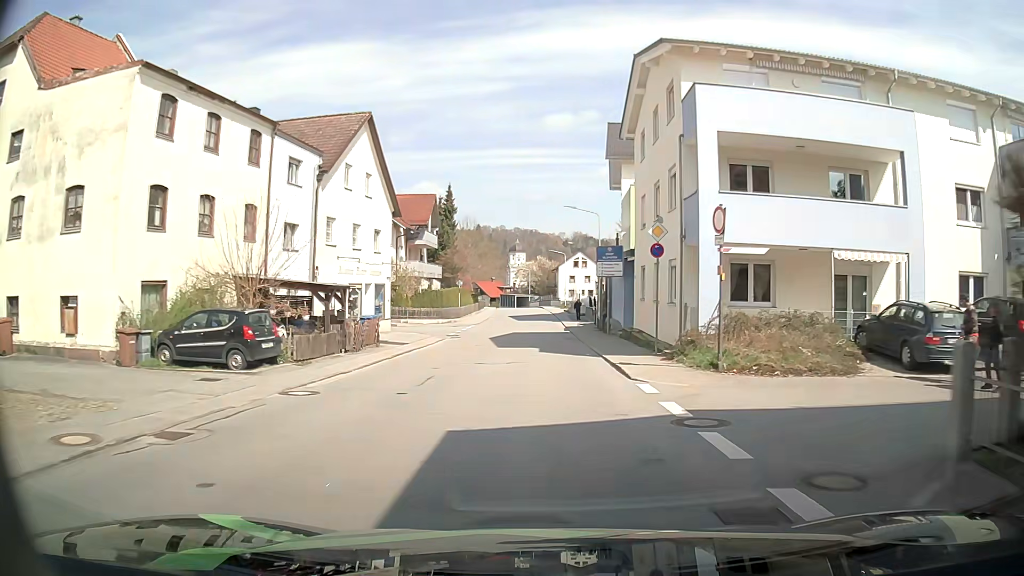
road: tertiary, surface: asphalt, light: Day
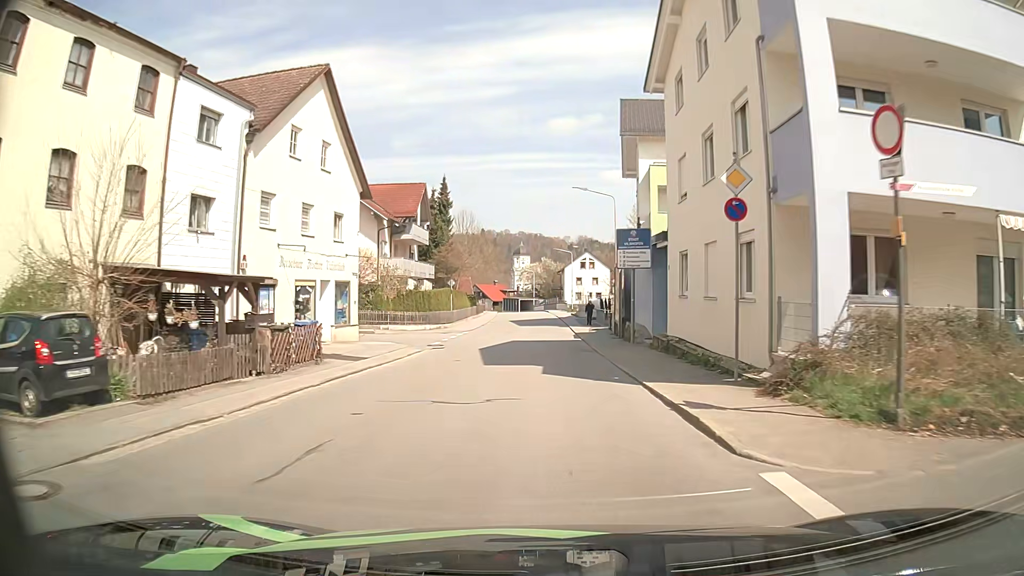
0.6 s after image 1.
(0.0, +7.5) m; 0°
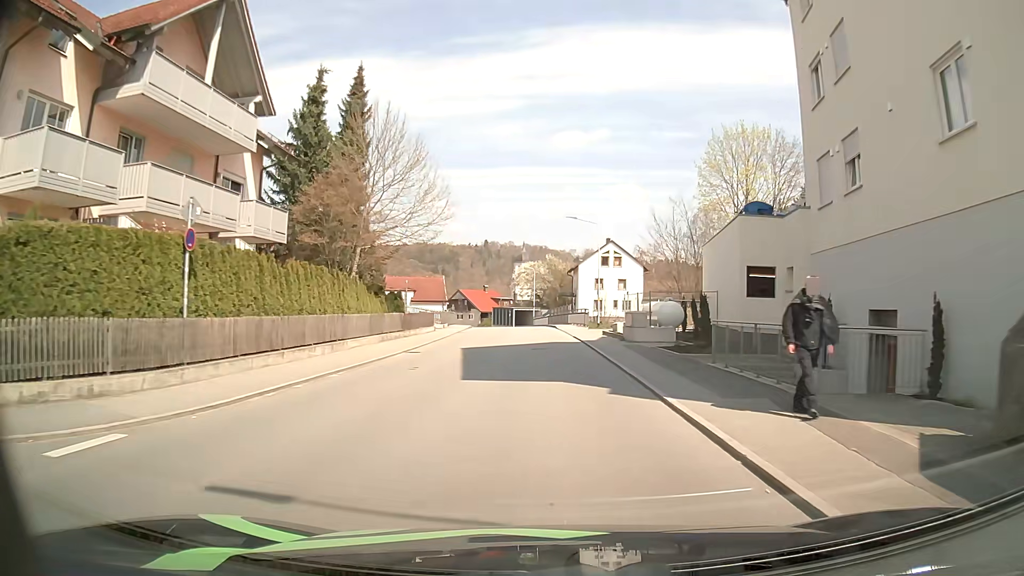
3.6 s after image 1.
(-0.4, +37.0) m; -1°
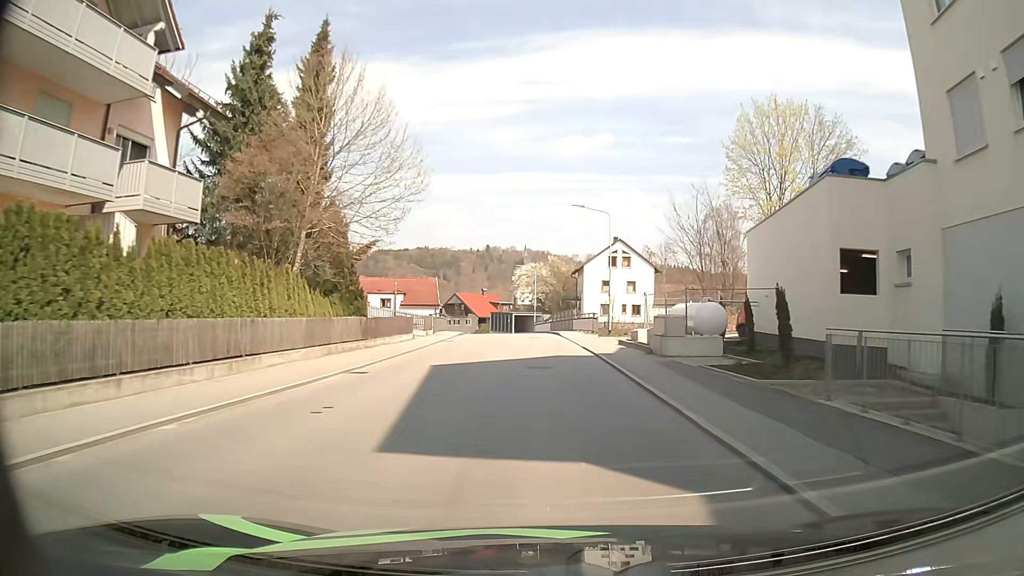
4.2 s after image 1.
(0.0, +7.2) m; 0°
